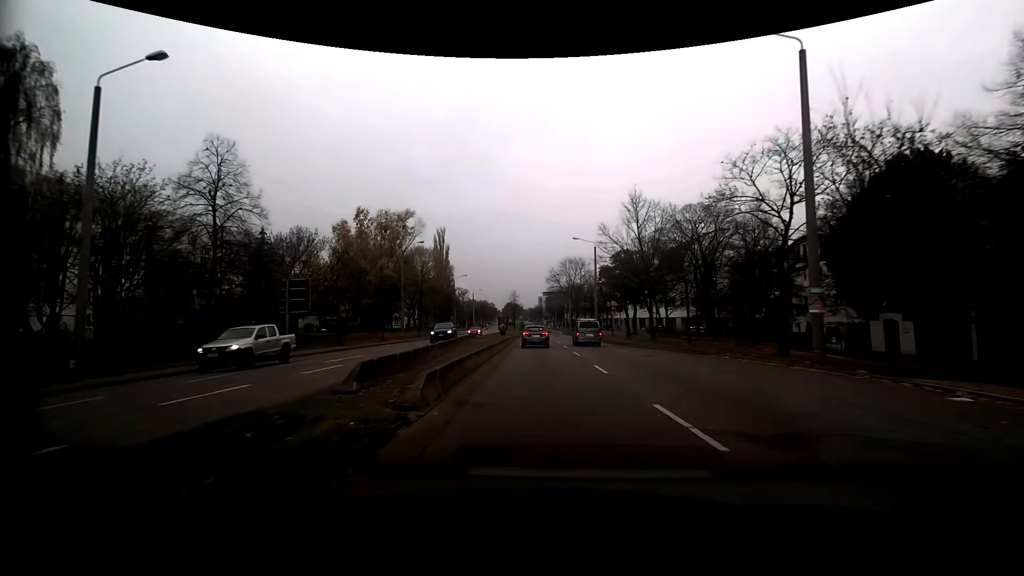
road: secondary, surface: asphalt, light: Day
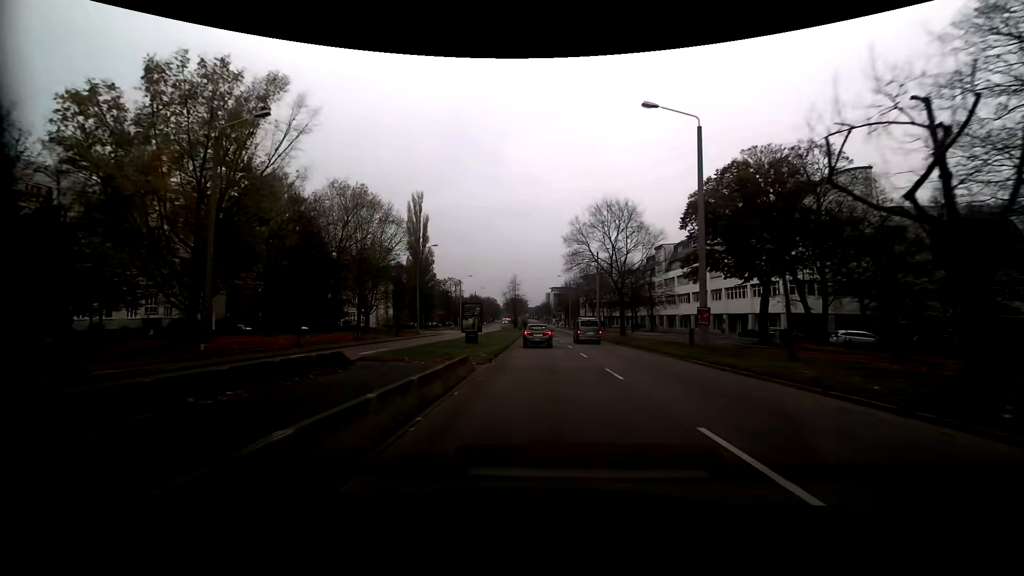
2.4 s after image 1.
(-0.1, +38.7) m; 0°
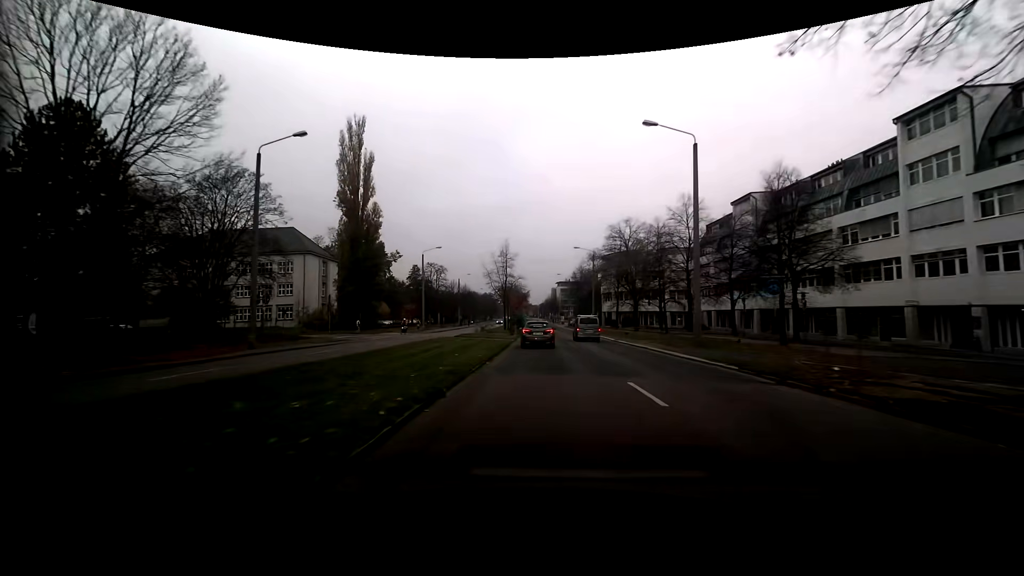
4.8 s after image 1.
(-0.1, +40.7) m; -1°
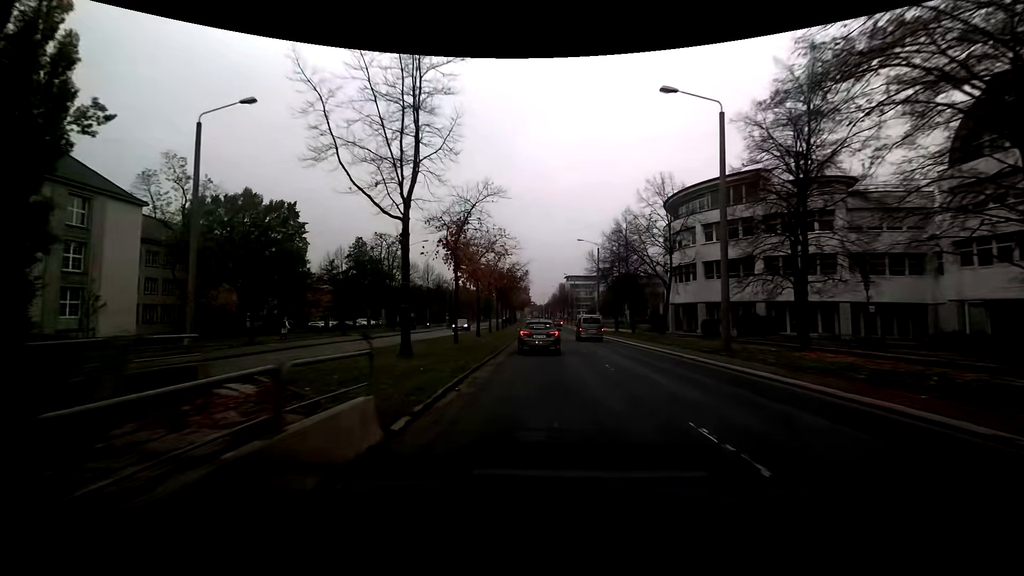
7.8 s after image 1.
(+0.1, +49.6) m; 0°
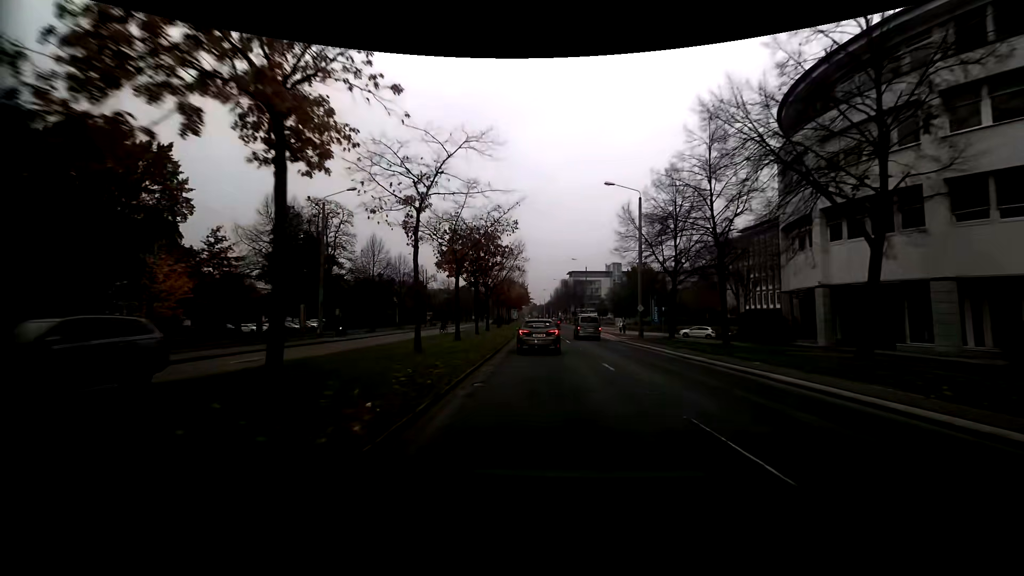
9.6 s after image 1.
(-0.1, +27.4) m; 0°
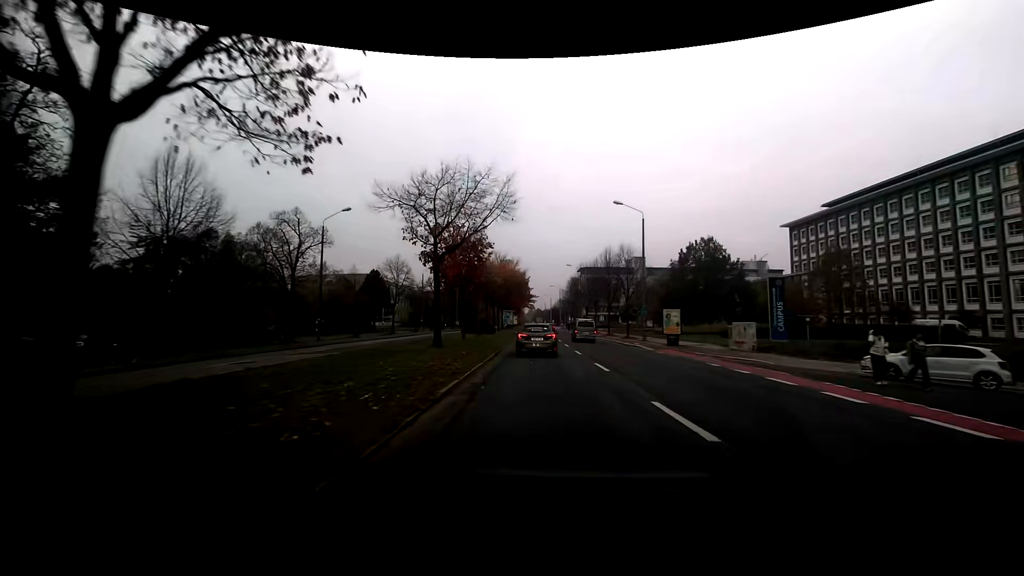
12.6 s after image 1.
(-0.4, +43.8) m; -1°
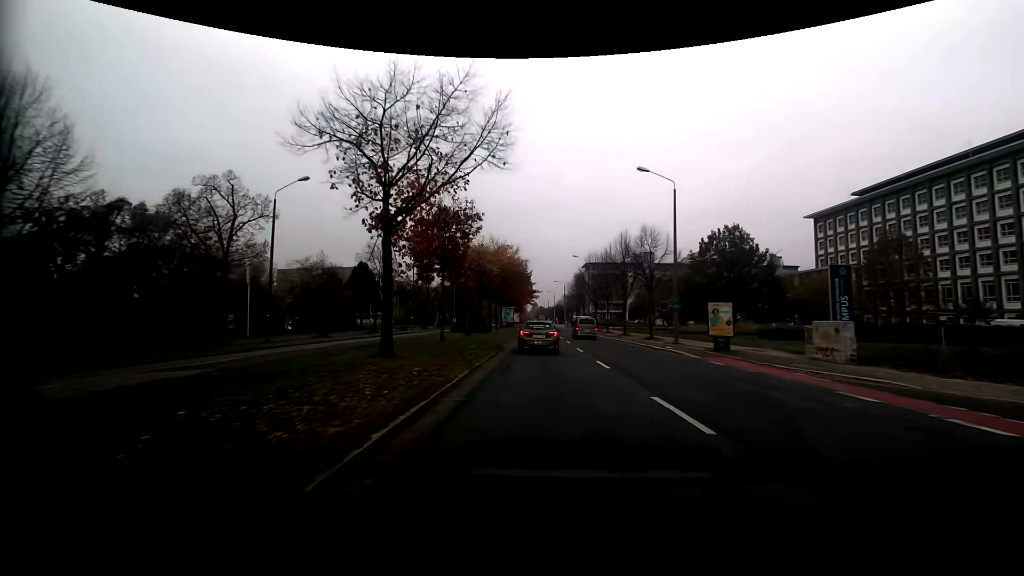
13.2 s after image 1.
(0.0, +8.8) m; 0°
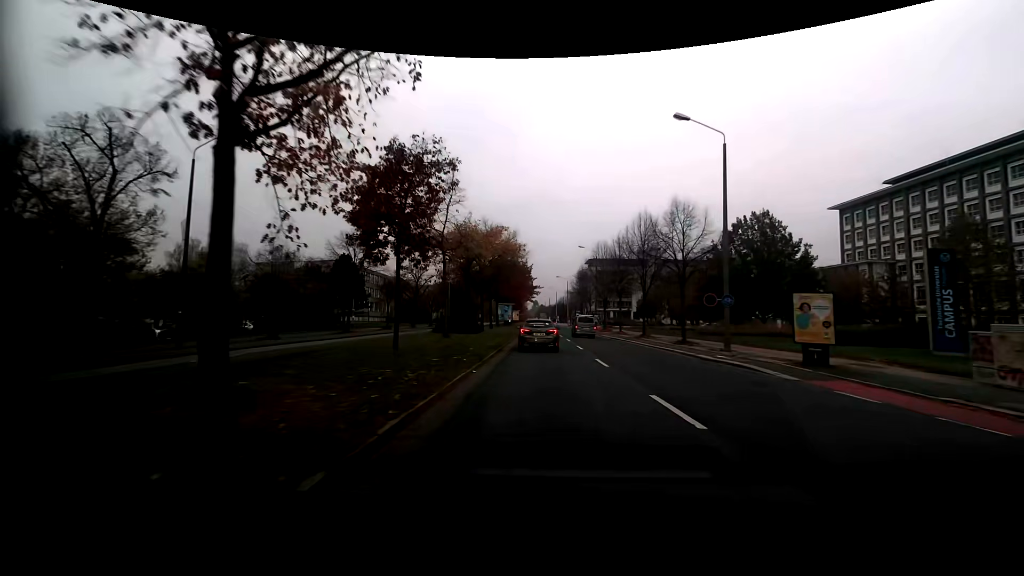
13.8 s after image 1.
(0.0, +8.7) m; 0°
